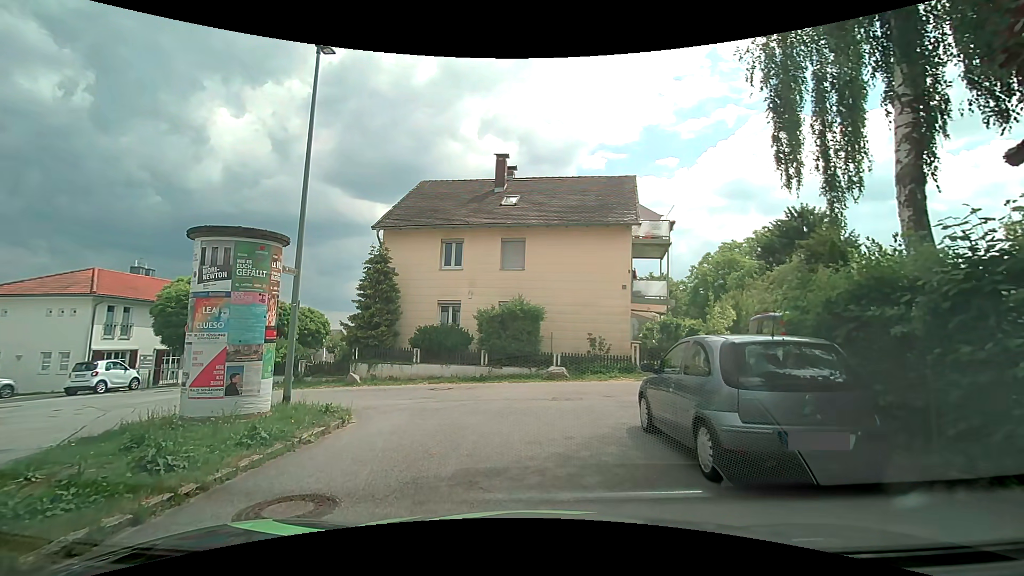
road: residential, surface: asphalt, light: Day
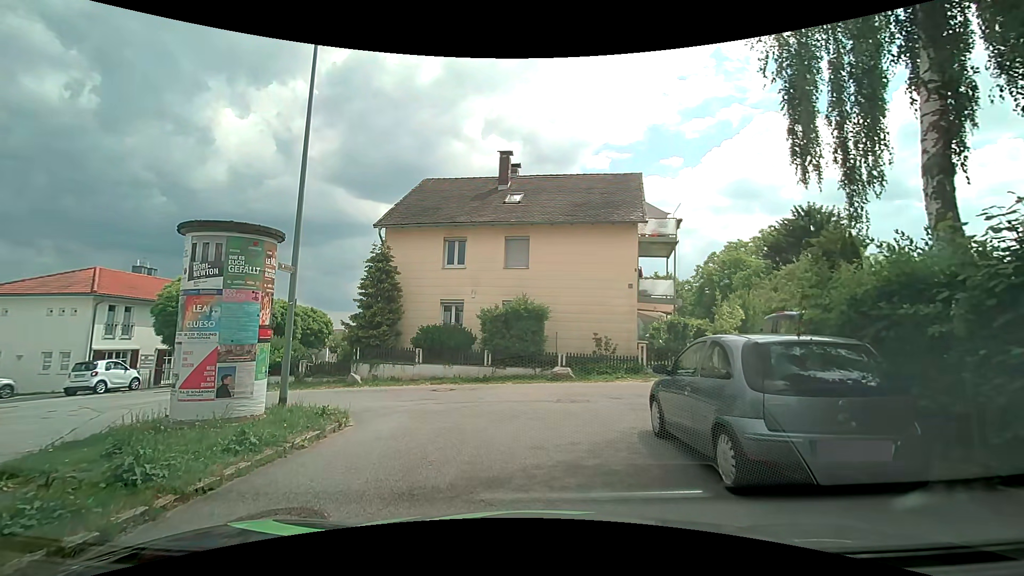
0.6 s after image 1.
(0.0, +0.4) m; 0°
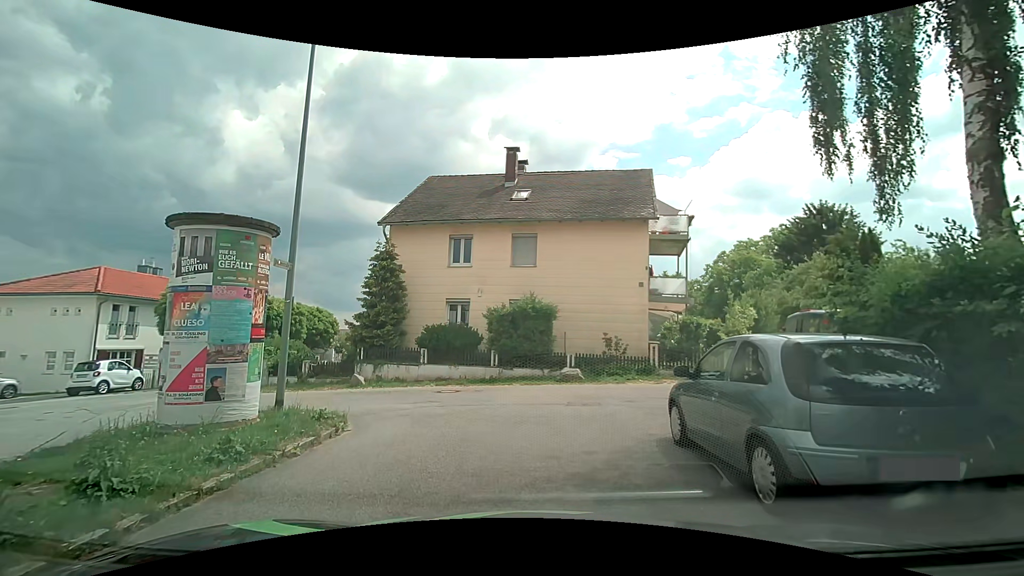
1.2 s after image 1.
(0.0, +0.5) m; 0°
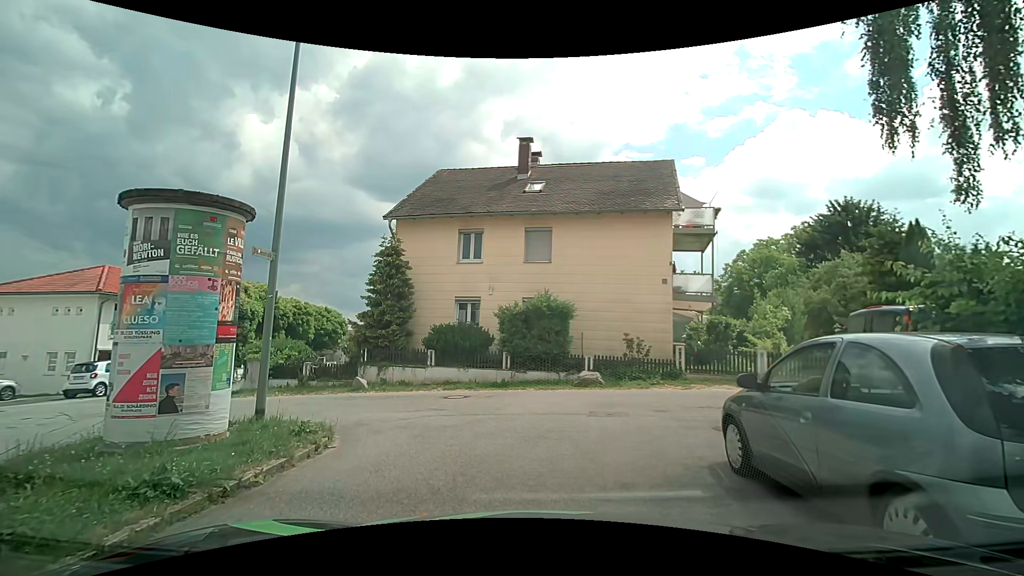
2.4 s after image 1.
(0.0, +1.3) m; 0°
